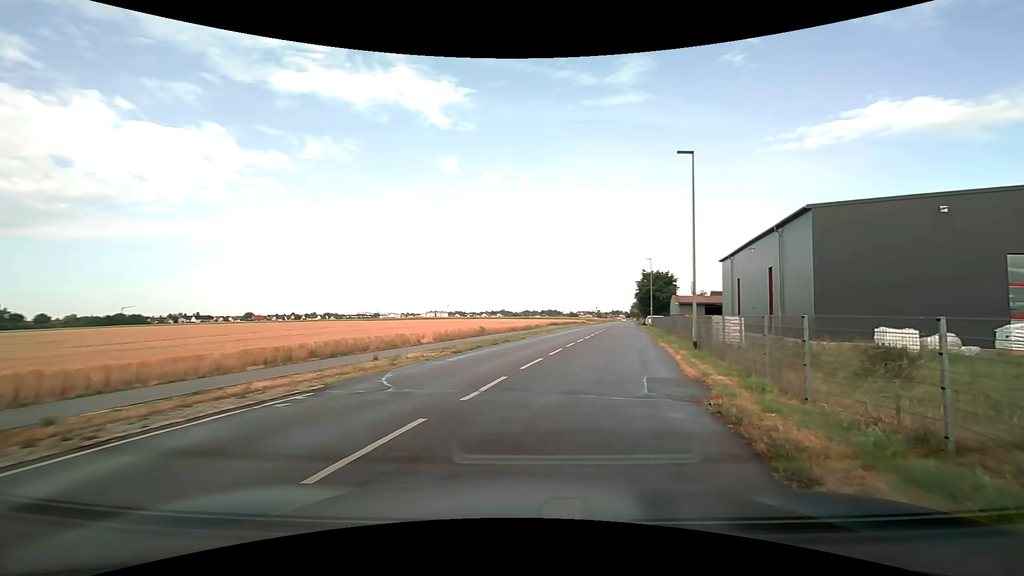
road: tertiary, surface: asphalt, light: Day
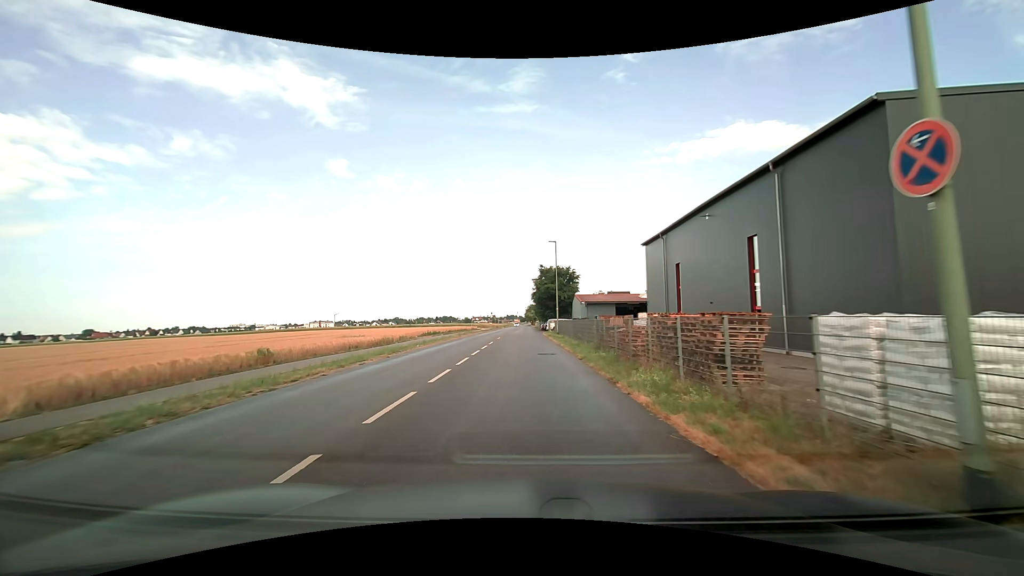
(+3.2, +18.7) m; +13°
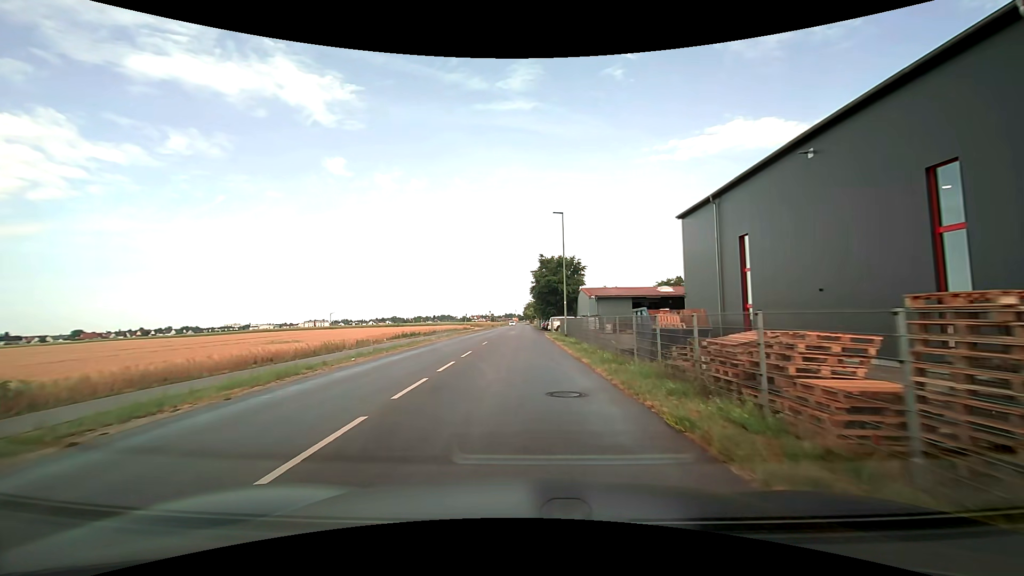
(+0.1, +11.8) m; 0°
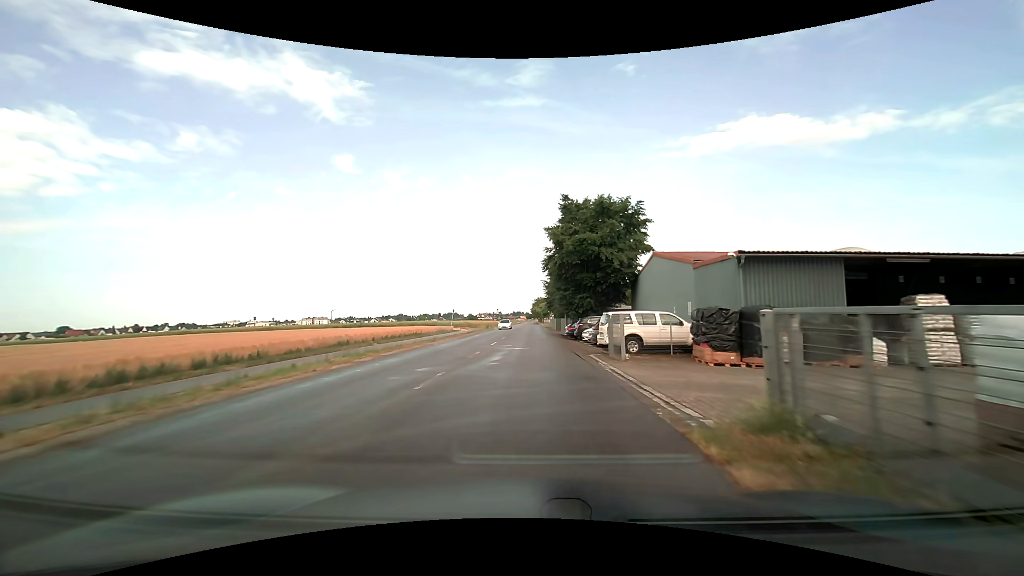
(-0.1, +36.0) m; -1°
